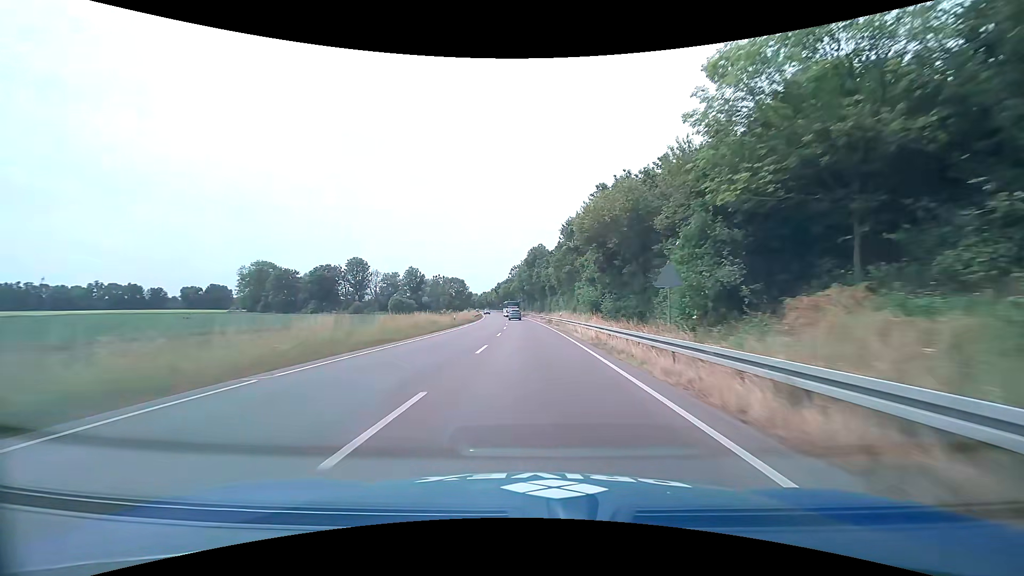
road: primary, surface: asphalt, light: Day
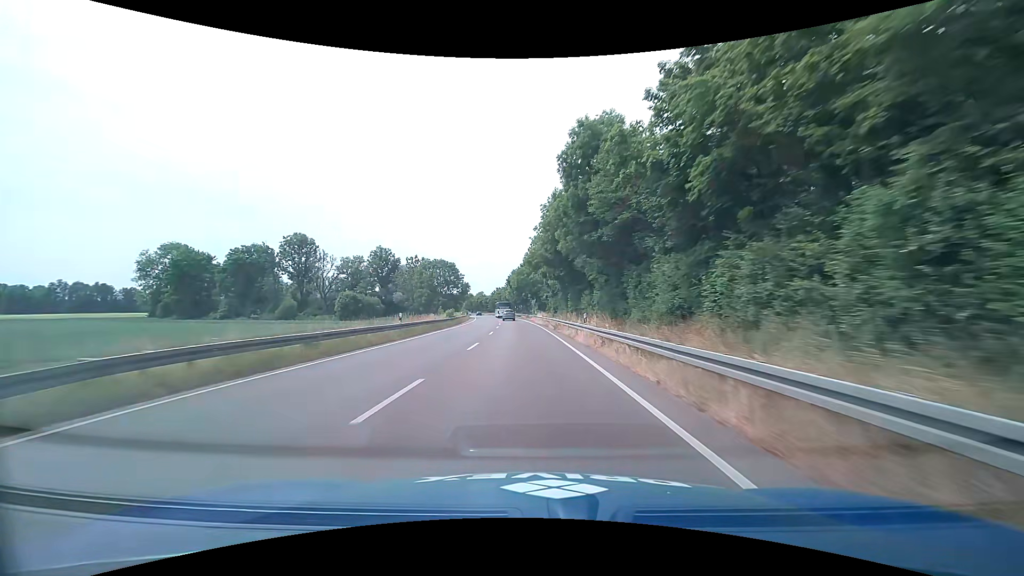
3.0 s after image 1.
(-1.5, +70.6) m; -4°
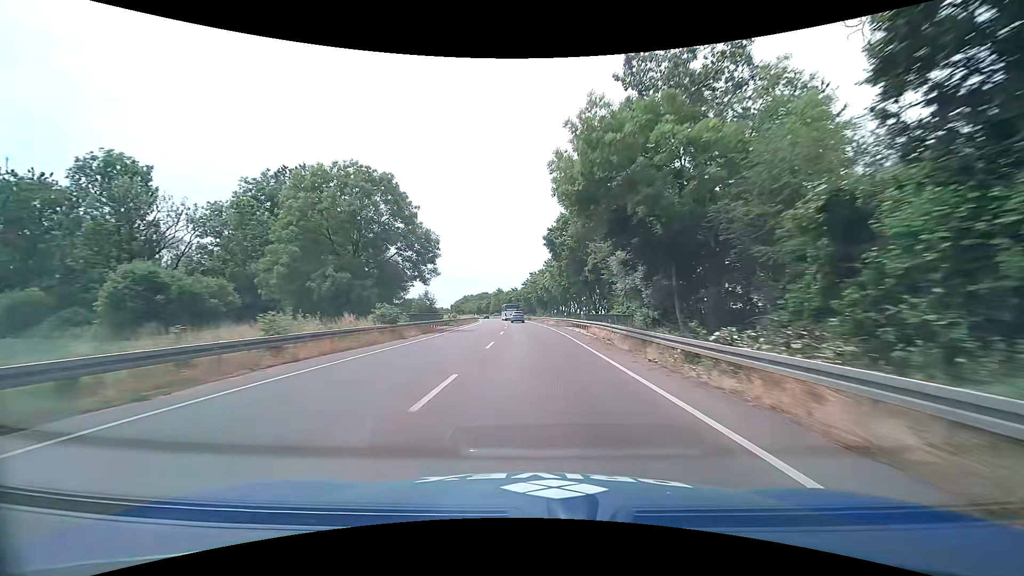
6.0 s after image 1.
(-2.4, +71.5) m; -4°
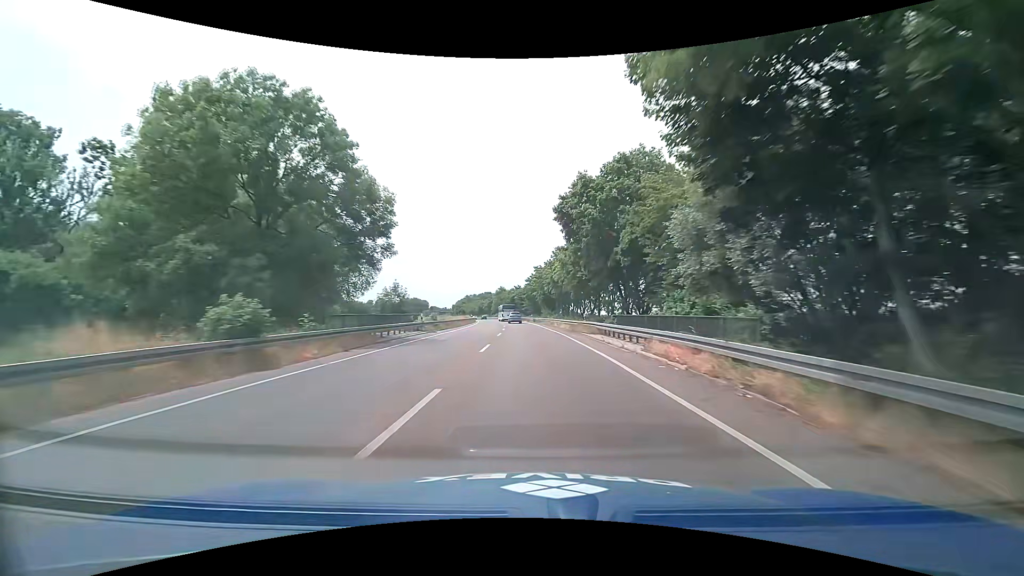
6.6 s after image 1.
(-0.2, +14.2) m; -1°
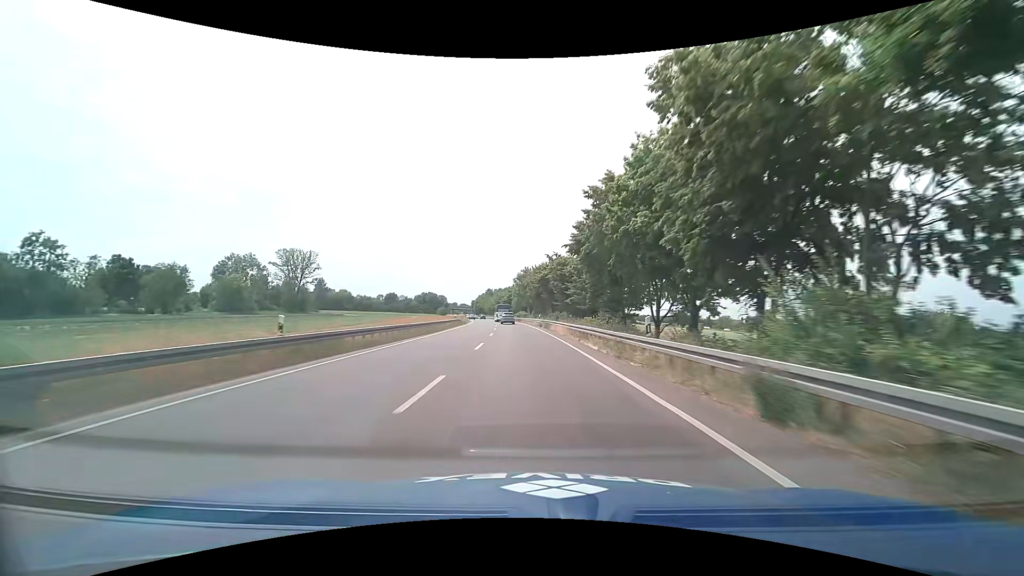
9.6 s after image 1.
(-2.3, +70.1) m; -4°
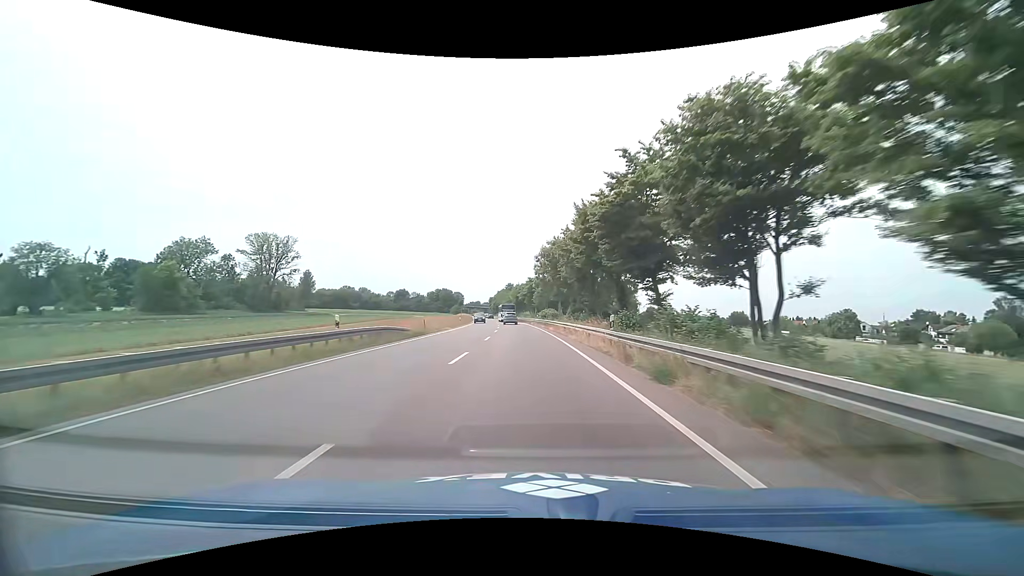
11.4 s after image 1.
(-1.0, +41.7) m; -3°
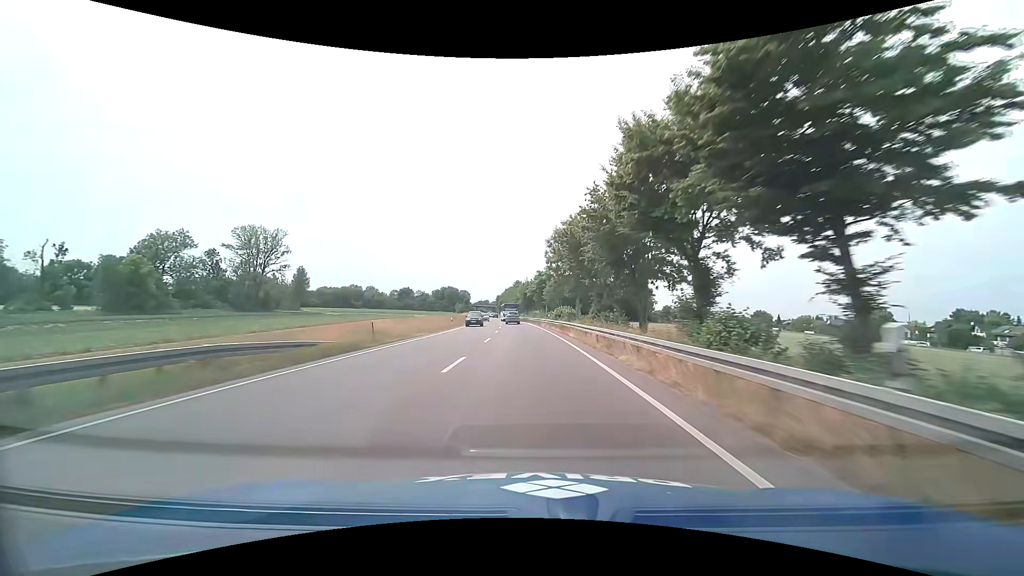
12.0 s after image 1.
(-0.1, +13.9) m; -1°
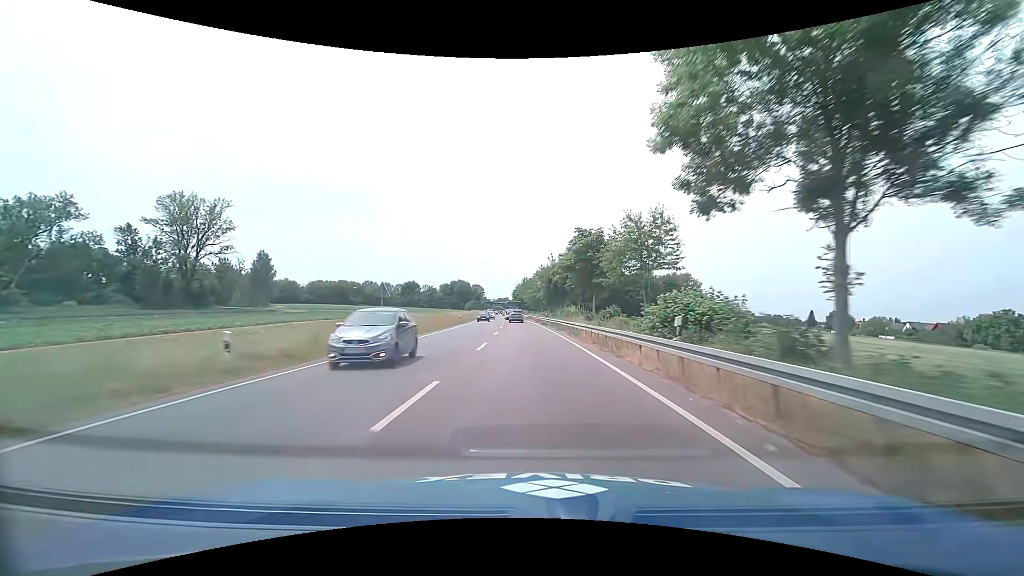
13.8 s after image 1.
(-1.2, +41.6) m; -3°
(0, +10) (0, +20) (0, +30) (-1, +40) (-1, +50) (-2, +60) (-2, +70) (-3, +80) (-4, +90) (-4, +100) m
